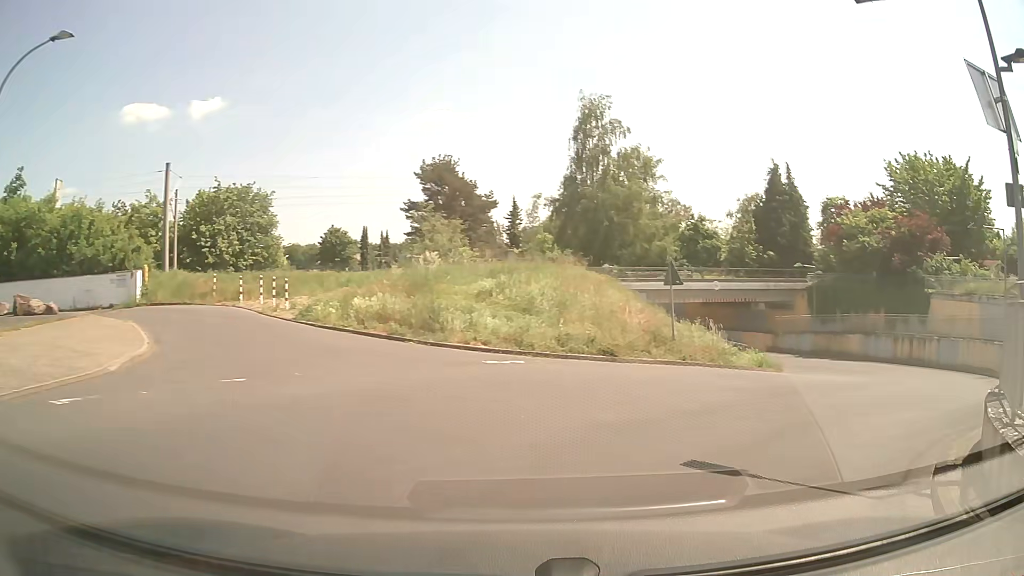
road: residential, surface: asphalt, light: Day
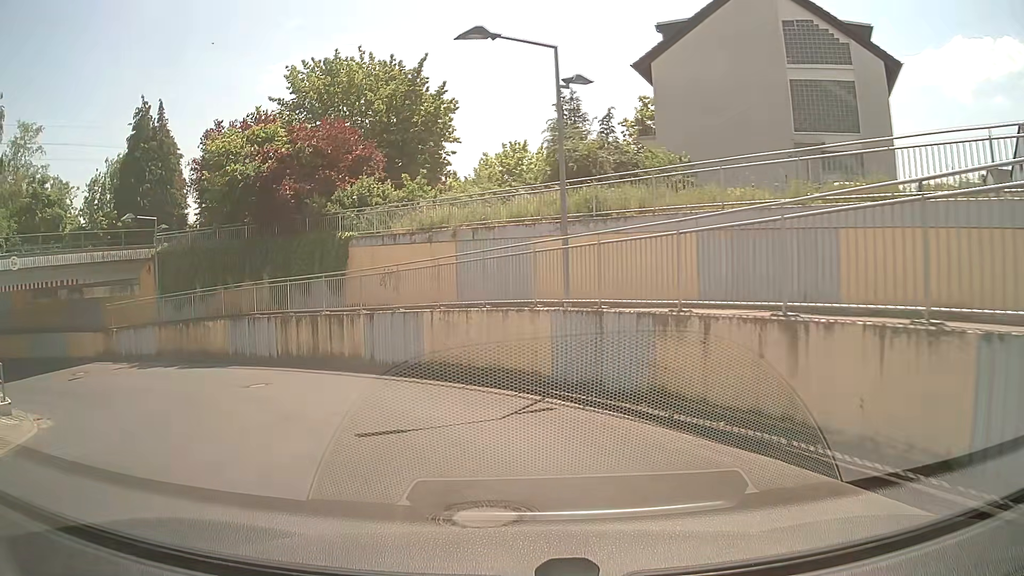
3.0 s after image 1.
(+9.7, +15.9) m; +48°
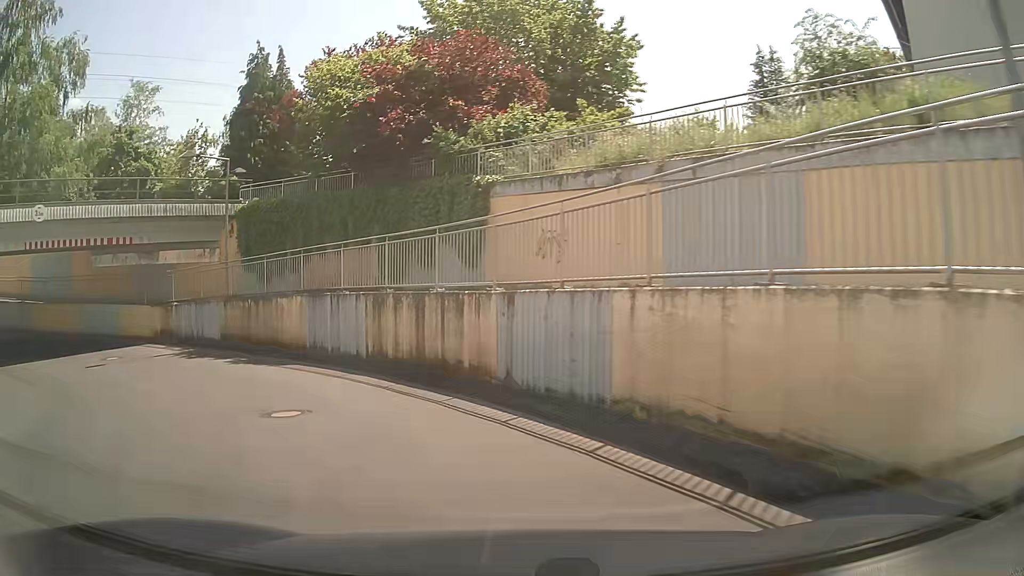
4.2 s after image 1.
(-1.0, +8.7) m; -13°
(-2, +10) (-8, +18) (-17, +23) (-27, +24) (-37, +23) (-47, +23) (-56, +26) (-65, +30) (-72, +37) (-78, +45) m
